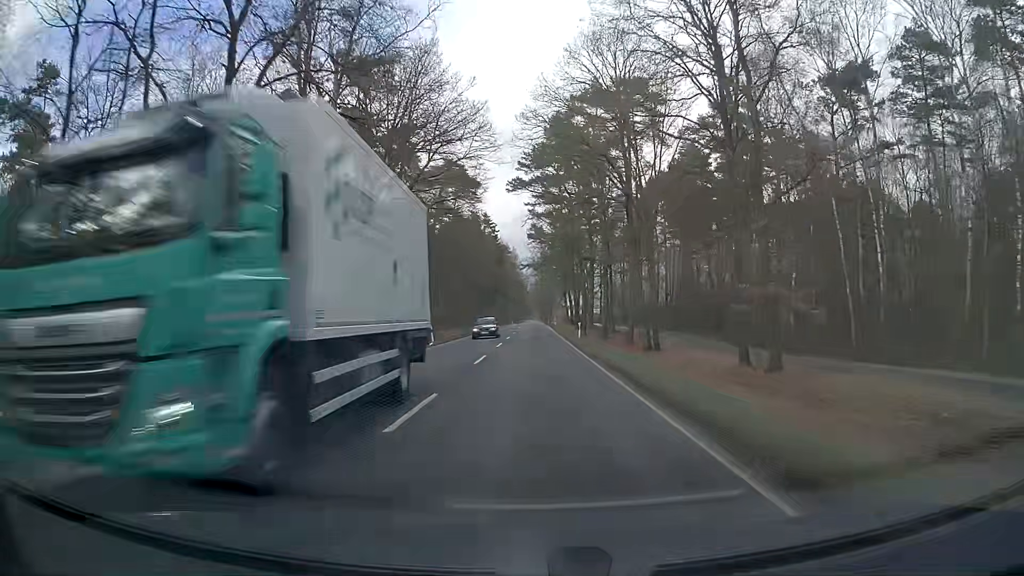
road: secondary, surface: asphalt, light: Day
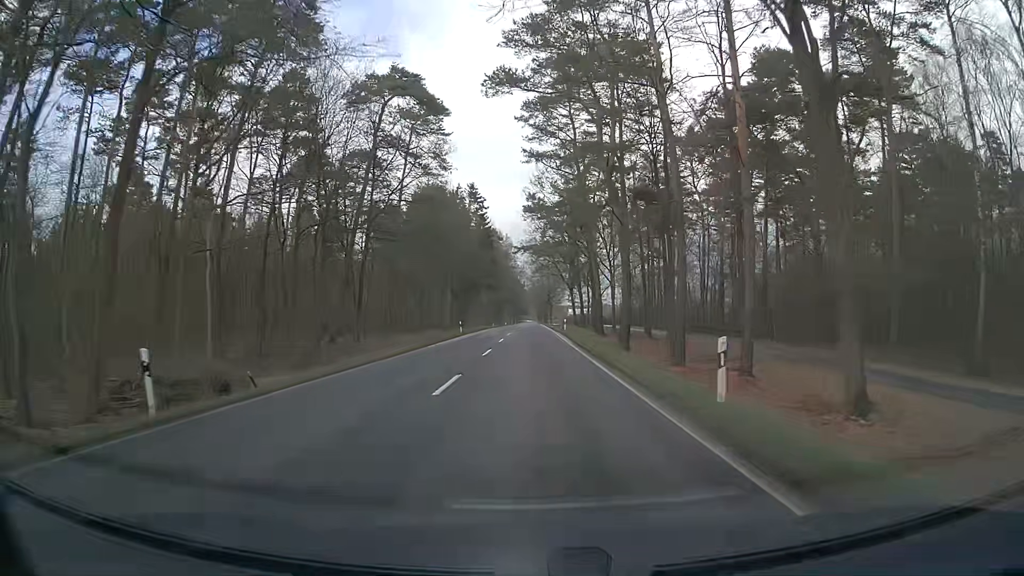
(+0.3, +32.1) m; 0°
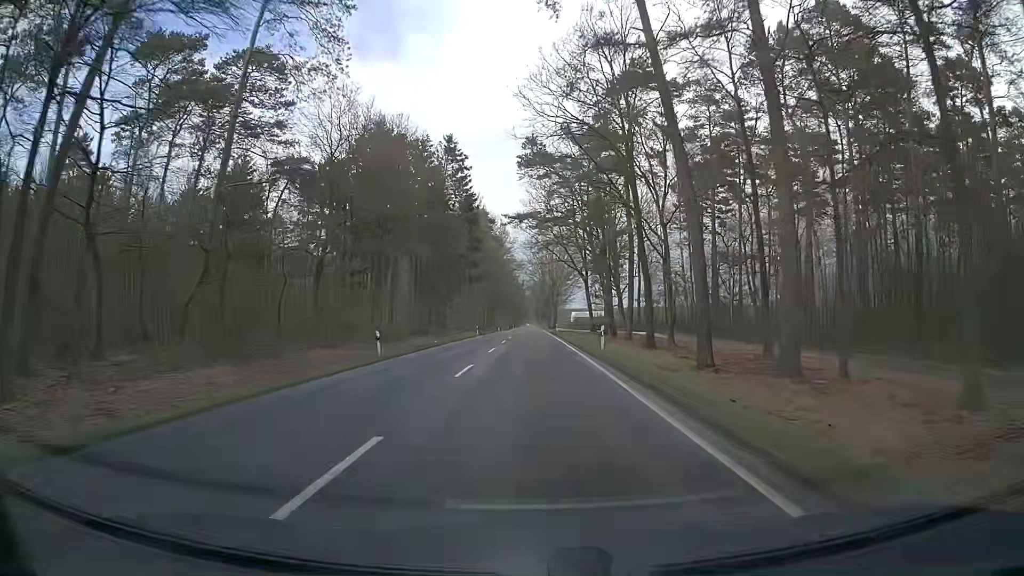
(+0.1, +32.2) m; 0°
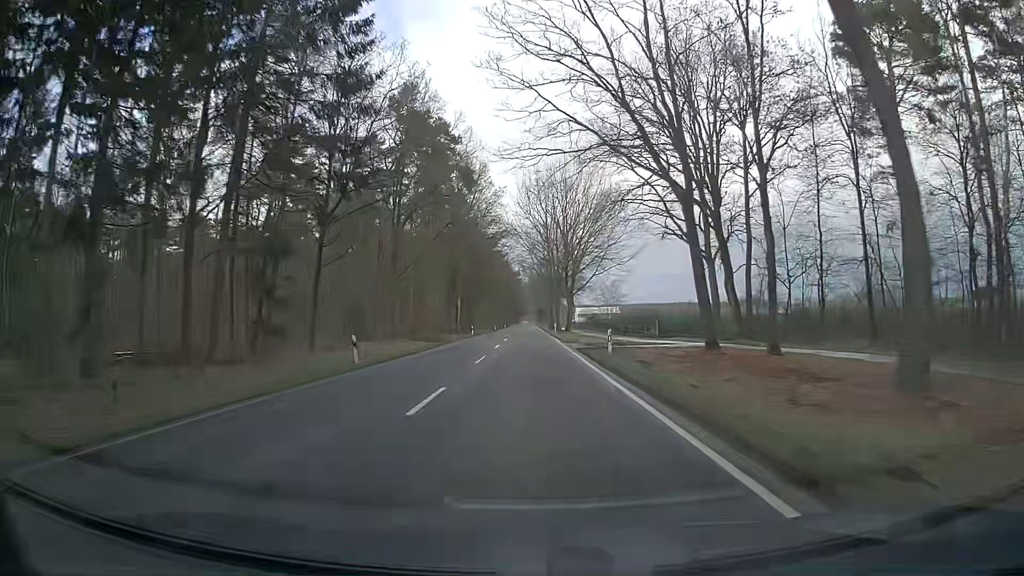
(0.0, +54.0) m; 0°
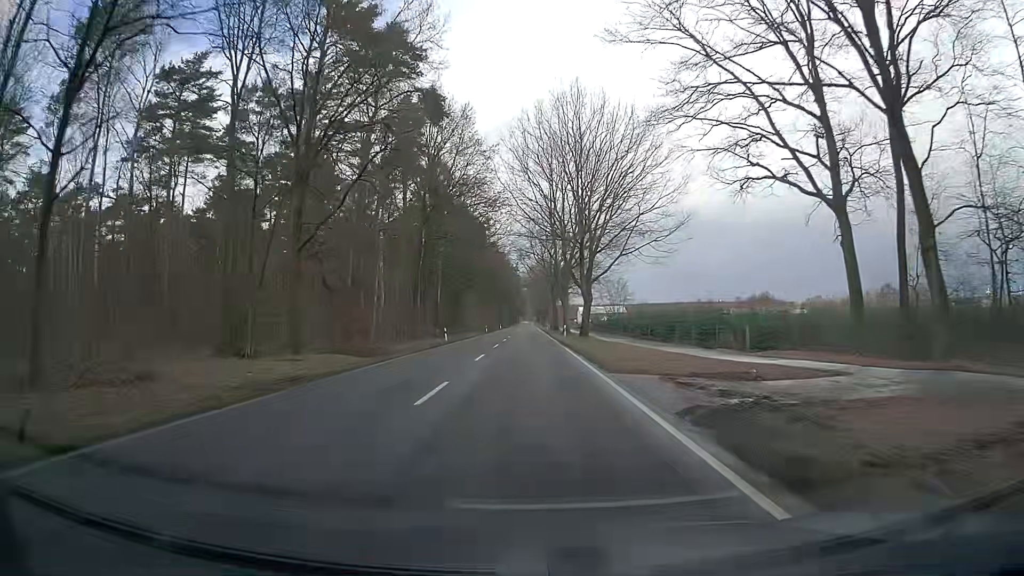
(+0.1, +22.9) m; +1°
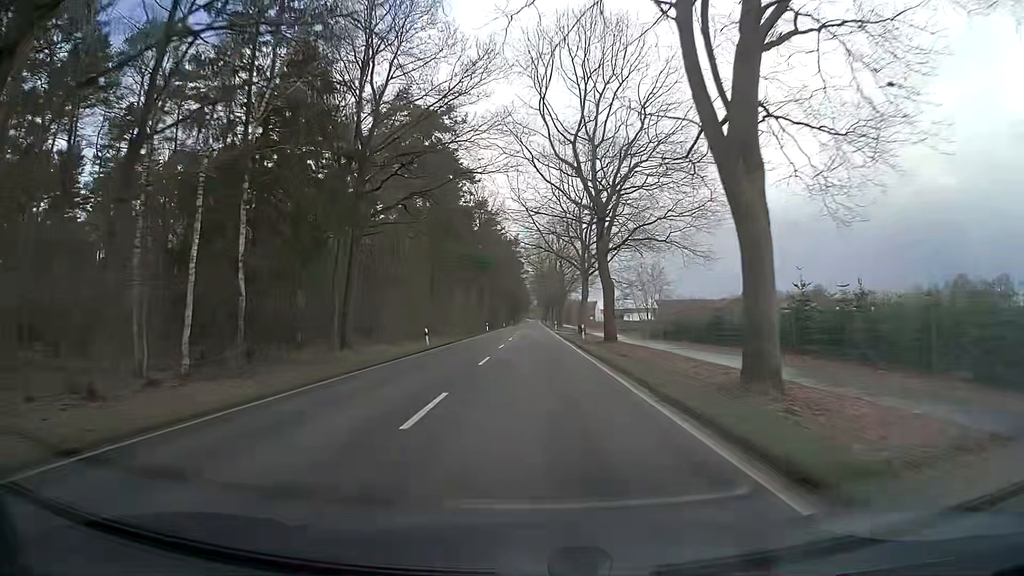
(-0.8, +62.8) m; -1°
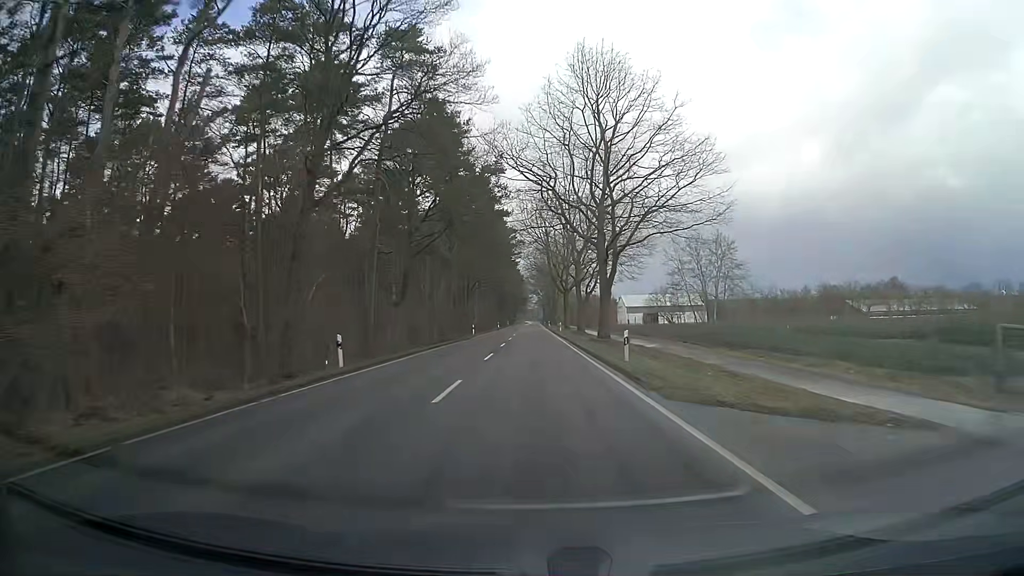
(+0.2, +69.6) m; 0°
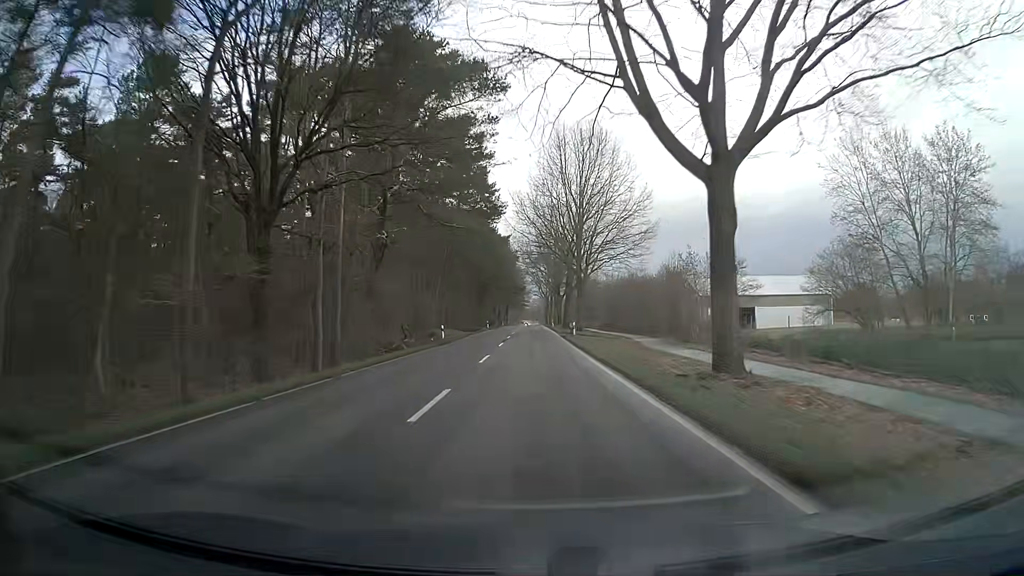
(+0.3, +74.9) m; 0°
(0, +10) (0, +20) (0, +30) (0, +40) (0, +50) (0, +60) (0, +70) (0, +80) (0, +90) (0, +100) m
